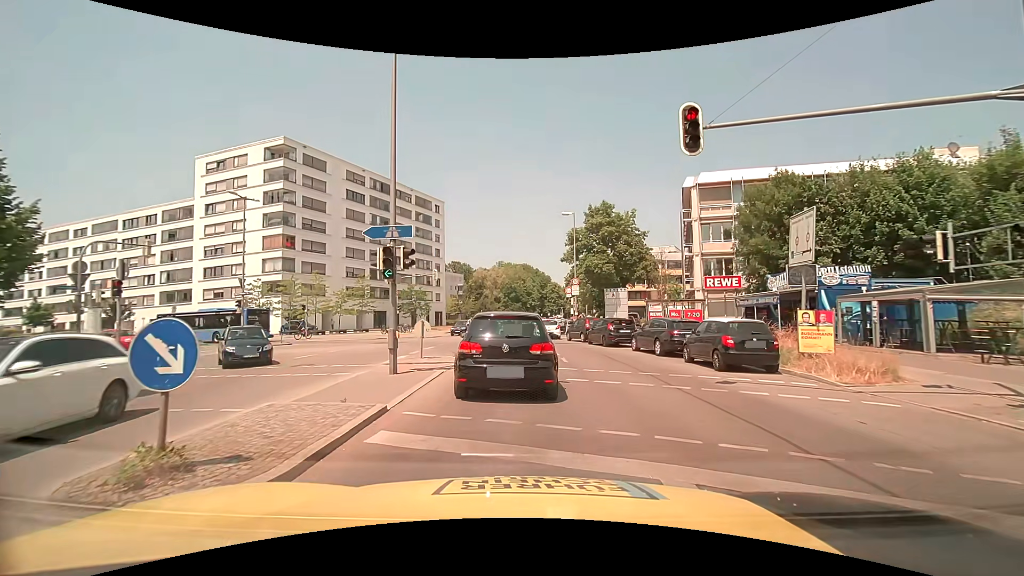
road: secondary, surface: asphalt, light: Day
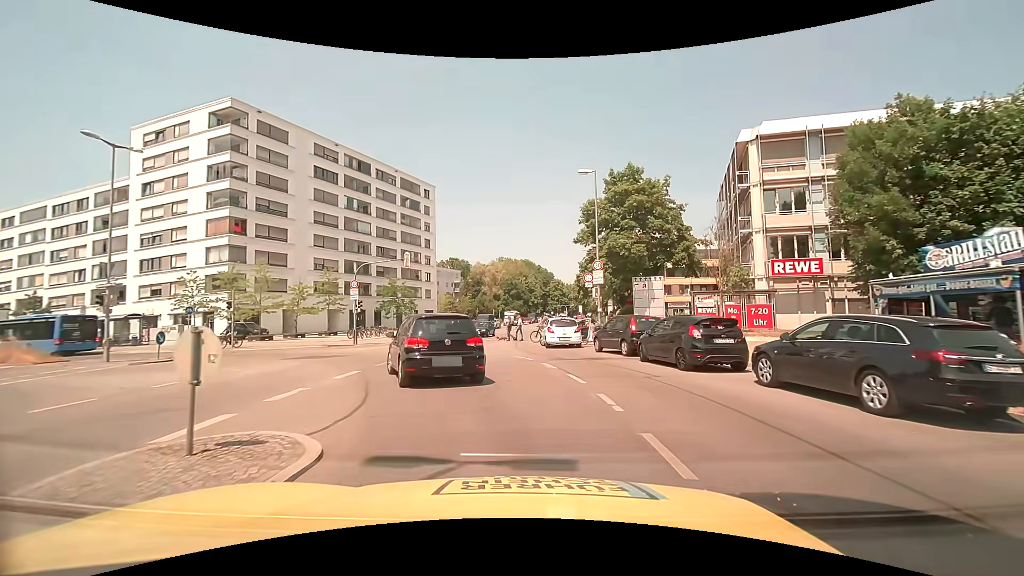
(+0.1, +12.0) m; 0°
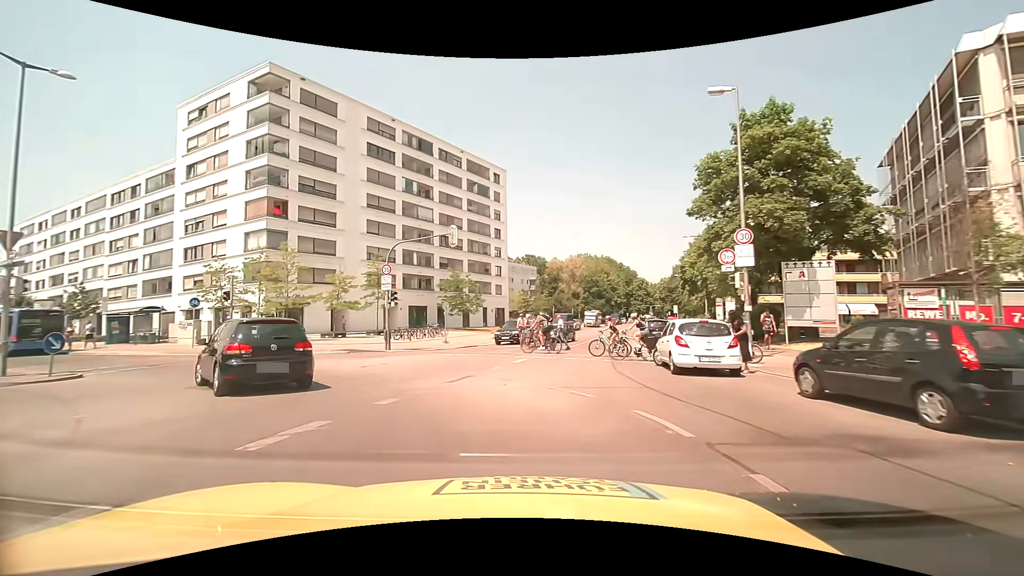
(-0.4, +10.3) m; -9°
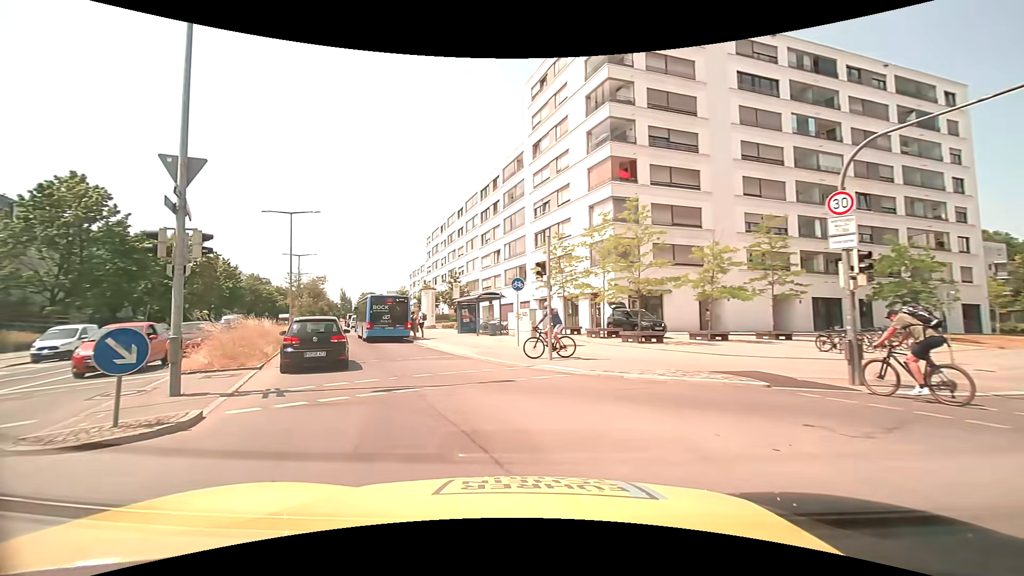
(-4.5, +13.0) m; -39°
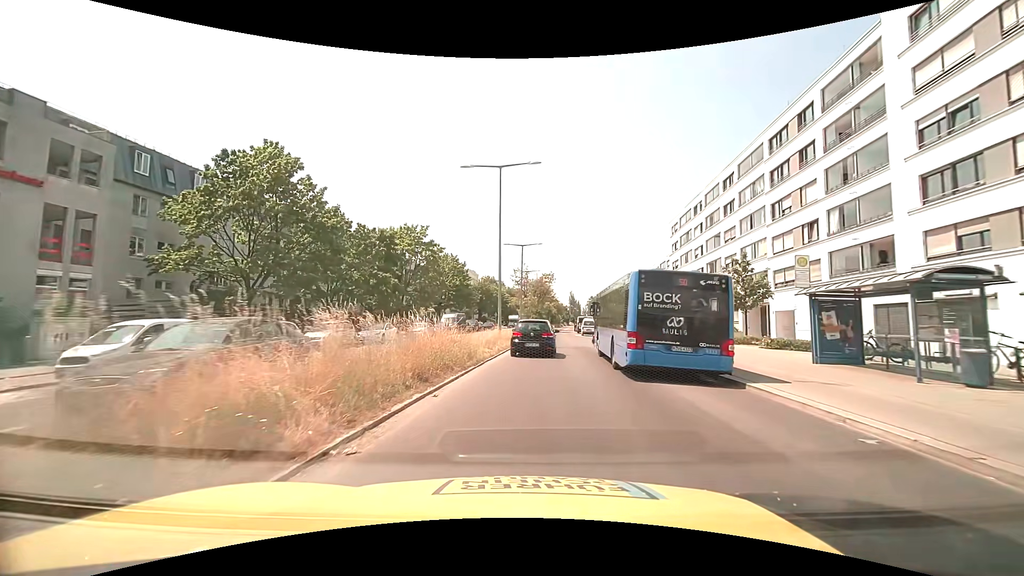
(-5.4, +16.7) m; -26°
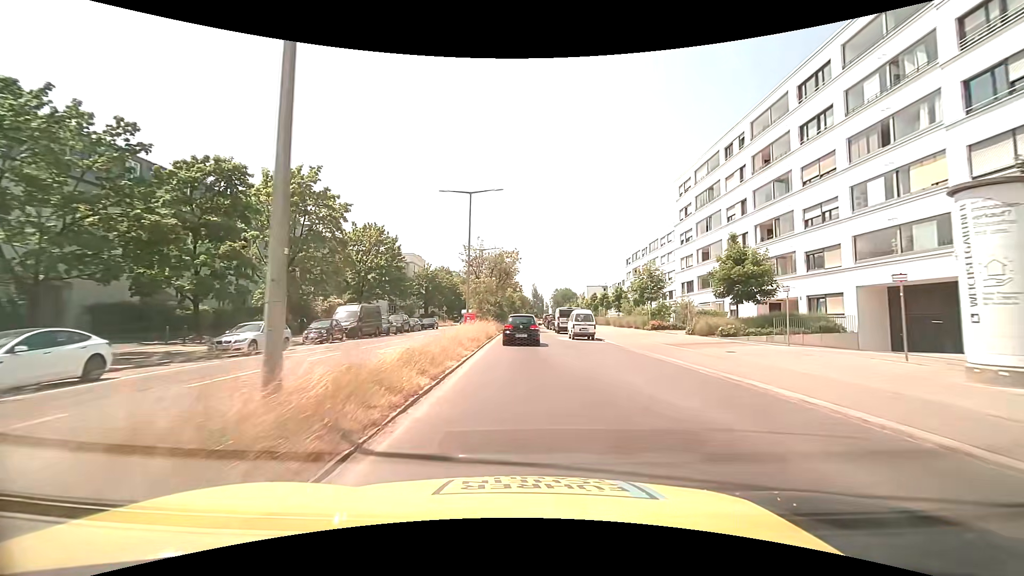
(+0.8, +23.7) m; +4°
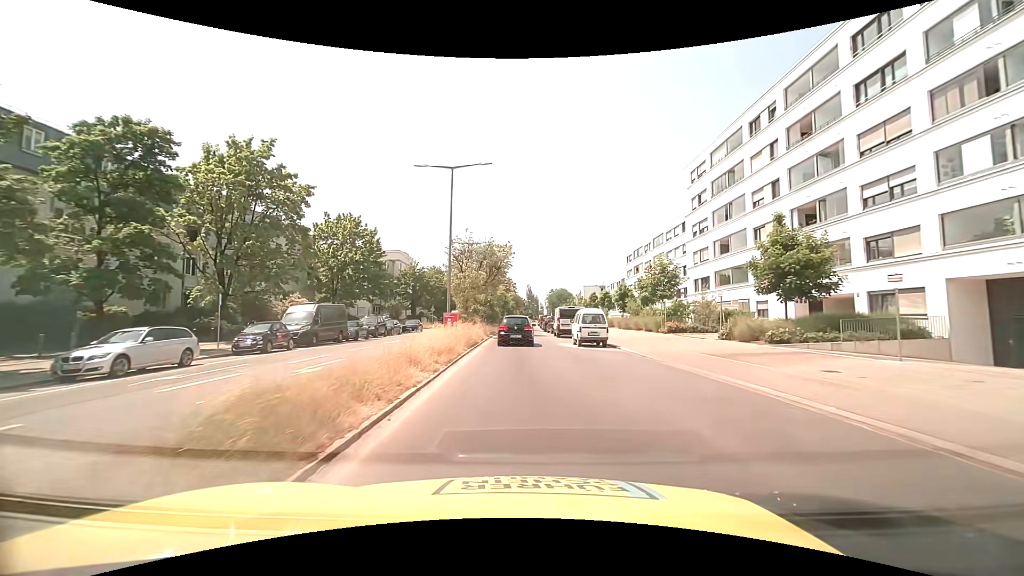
(+0.1, +6.6) m; +1°
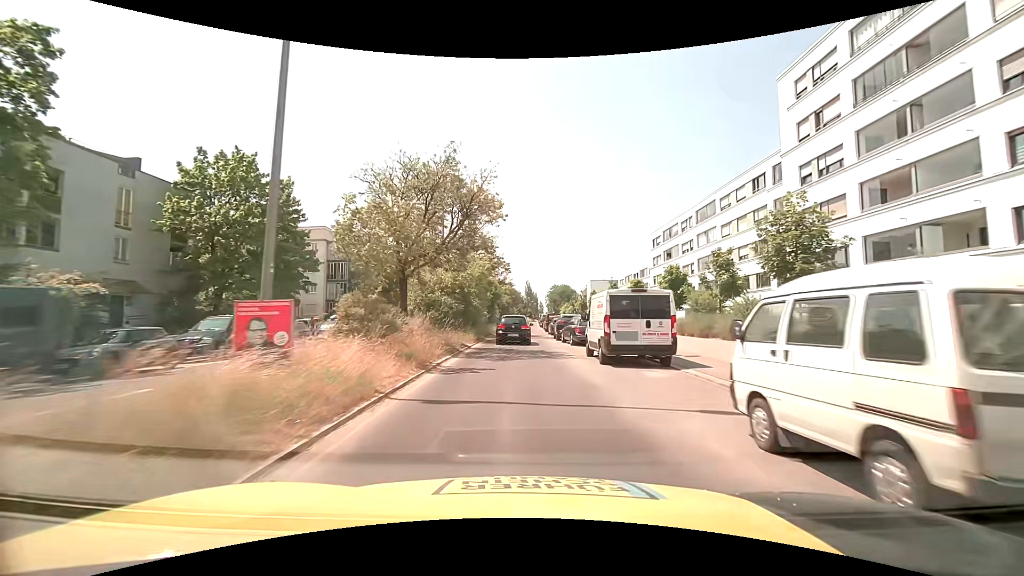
(0.0, +21.1) m; 0°
(0, +10) (0, +20) (0, +30) (0, +40) (0, +50) (+1, +60) (+1, +70) (+1, +80) (+1, +90) (+1, +100) m
